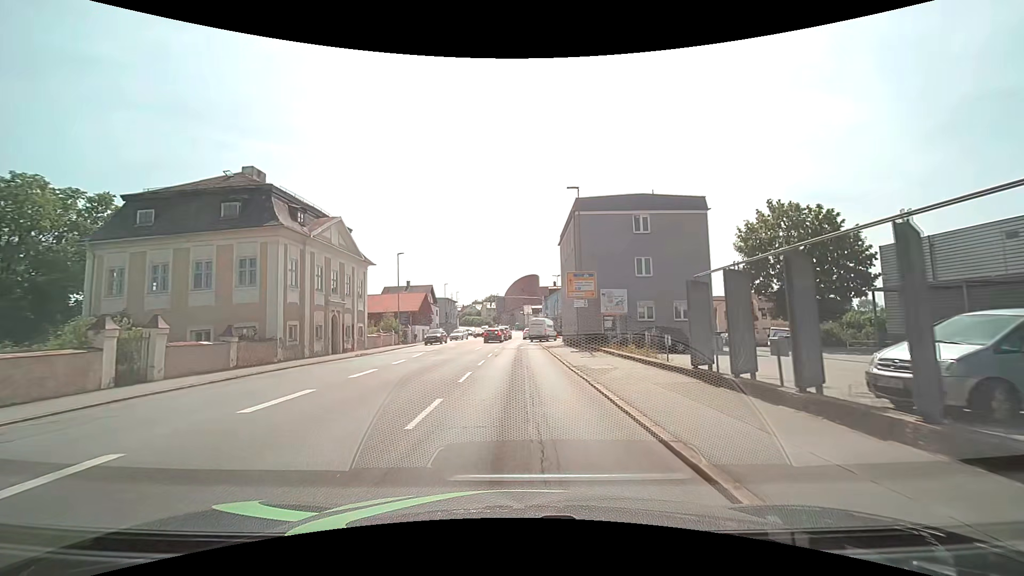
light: Day
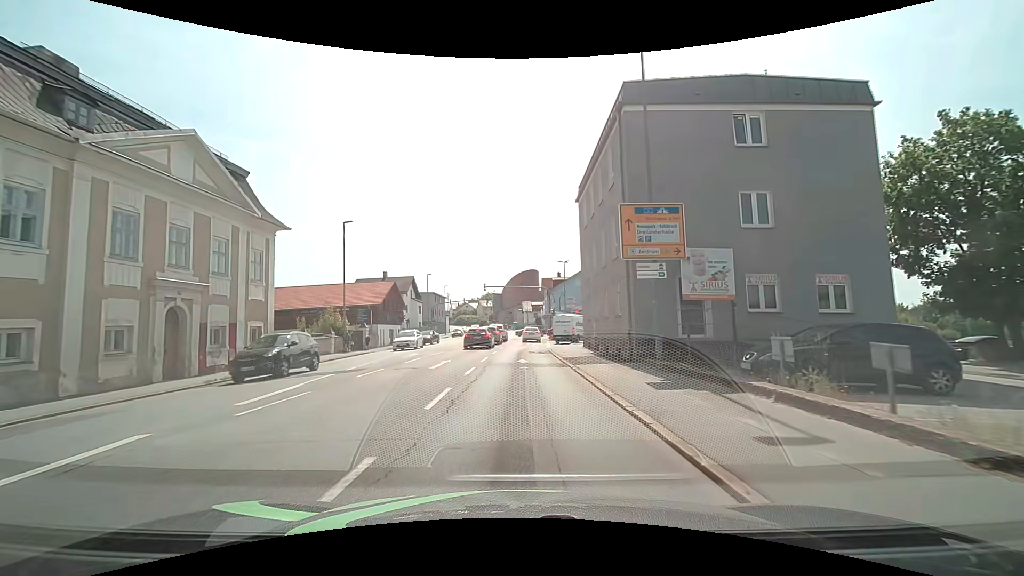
(0.0, +16.6) m; 0°
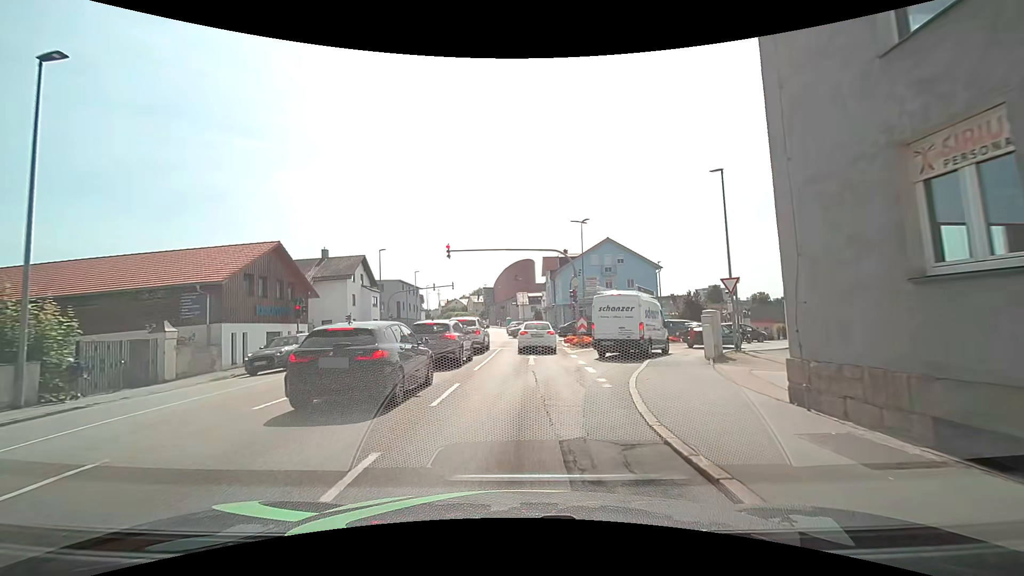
(0.0, +23.9) m; 0°
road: tertiary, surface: asphalt
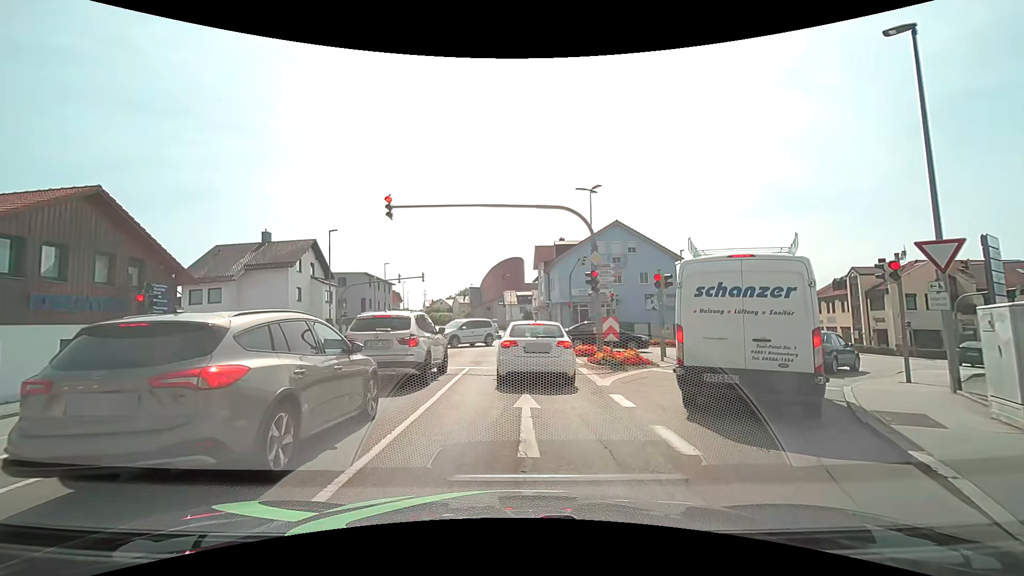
(+0.3, +11.0) m; +3°
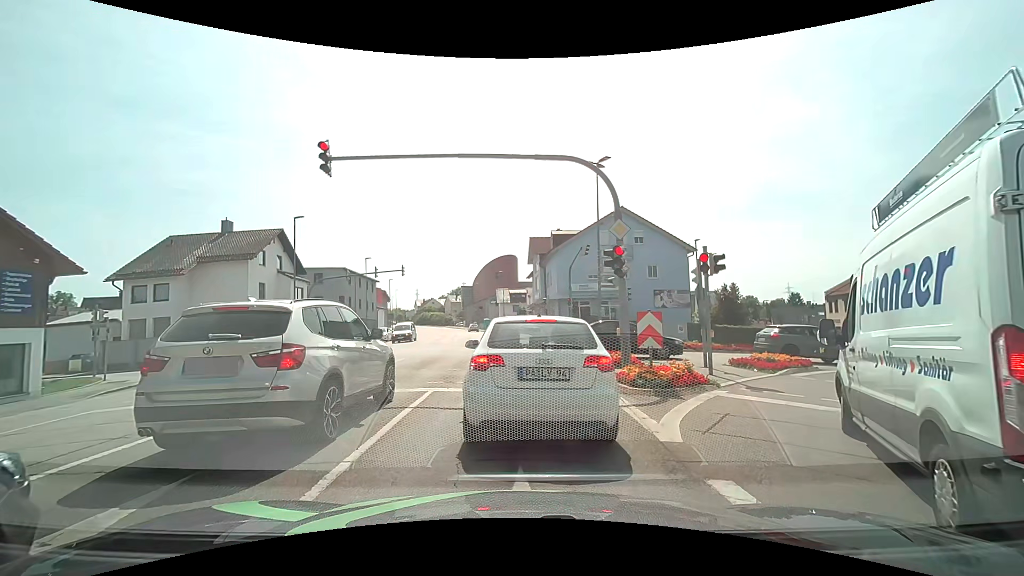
(0.0, +5.1) m; +1°
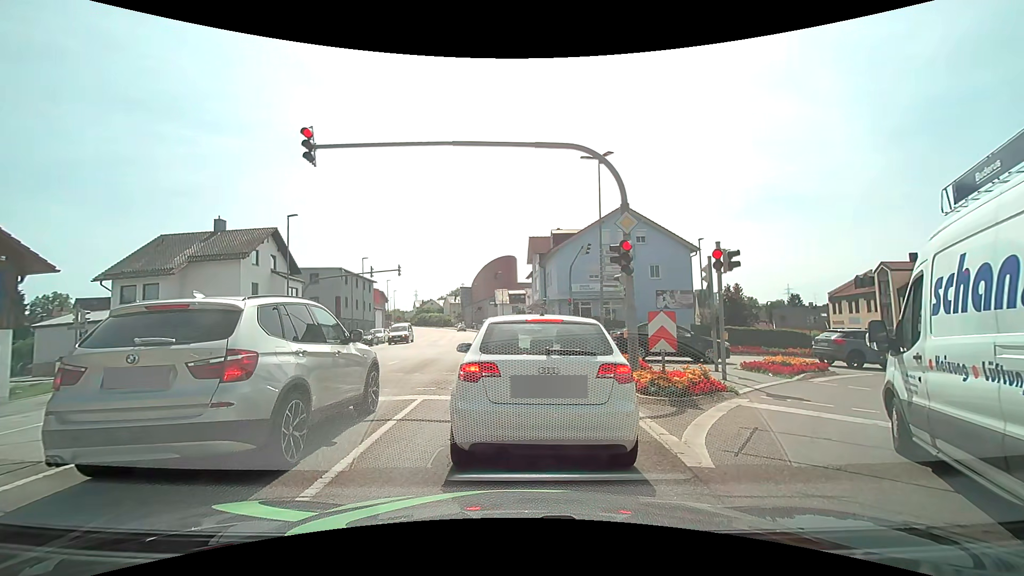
(0.0, +0.9) m; 0°
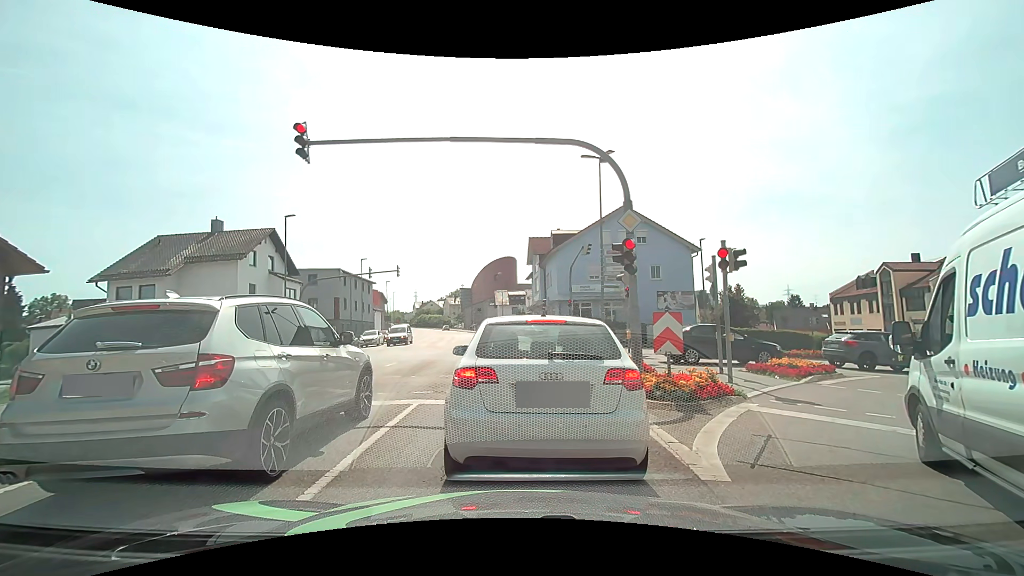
(0.0, +0.4) m; 0°
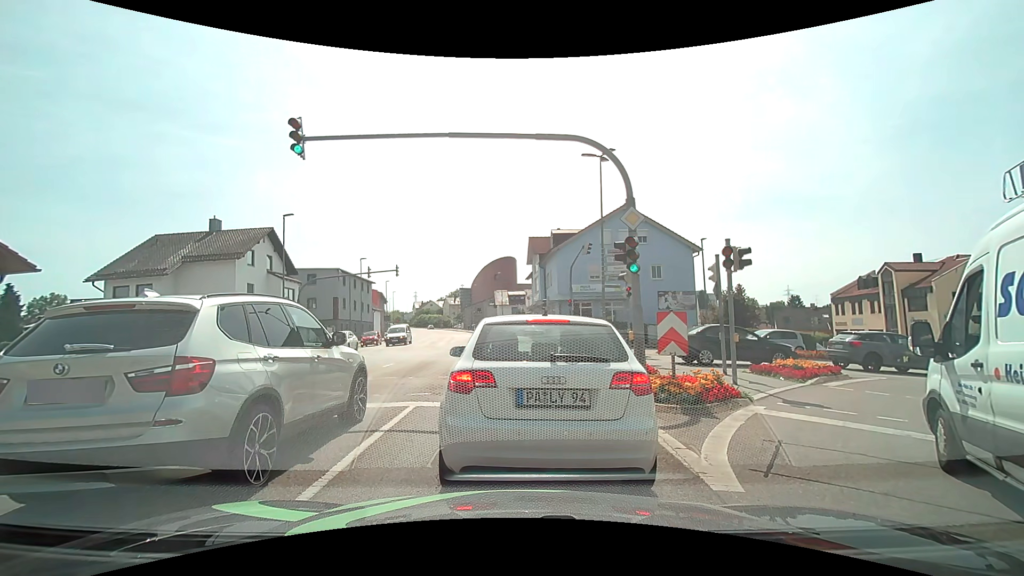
(0.0, +0.3) m; 0°
(0, +10) (0, +20) (-1, +30) (-2, +40) (-3, +50) (-4, +60) (-5, +70) (-7, +80) (-9, +89) (-11, +99) m
